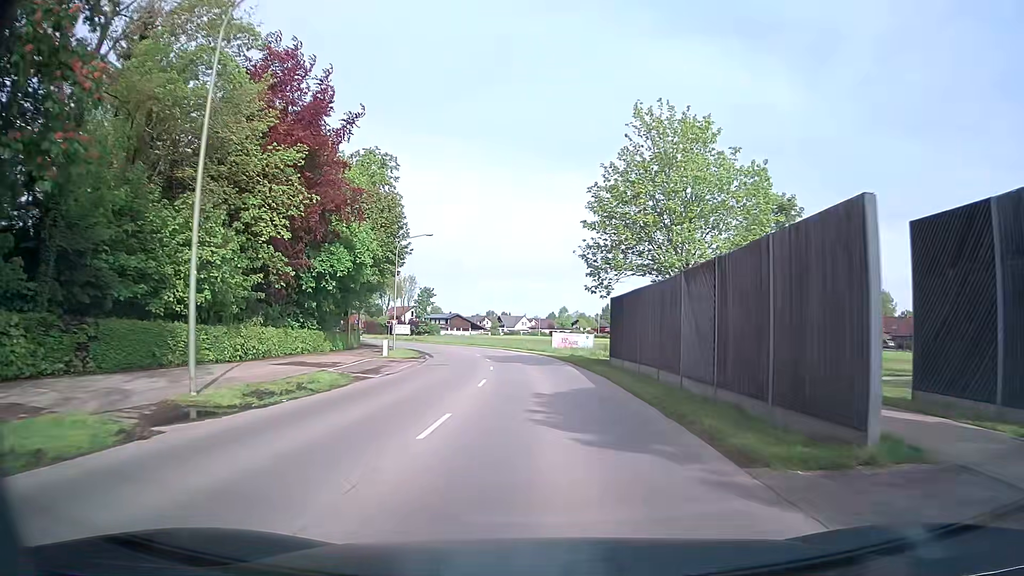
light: Day
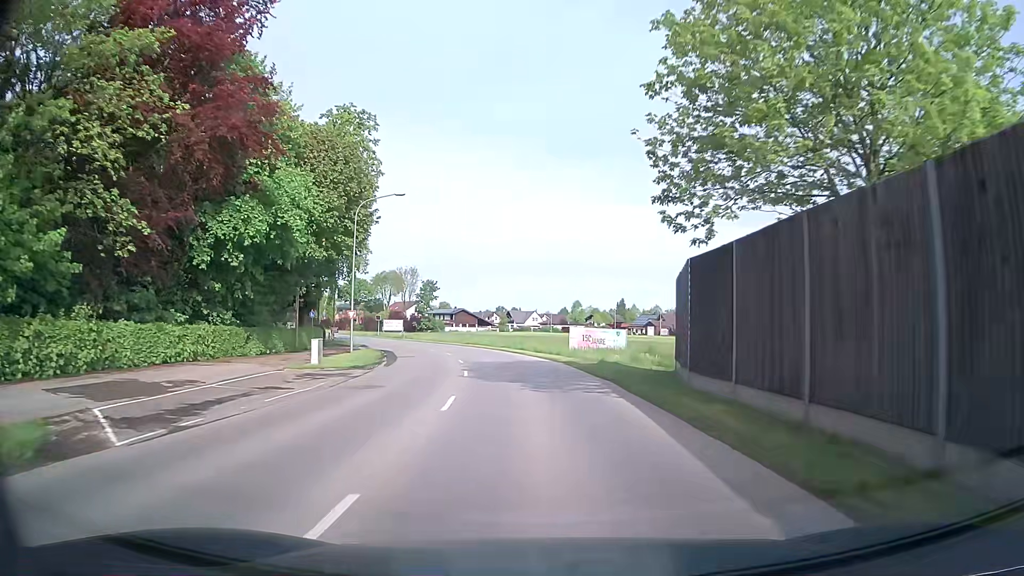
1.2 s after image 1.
(0.0, +15.3) m; 0°
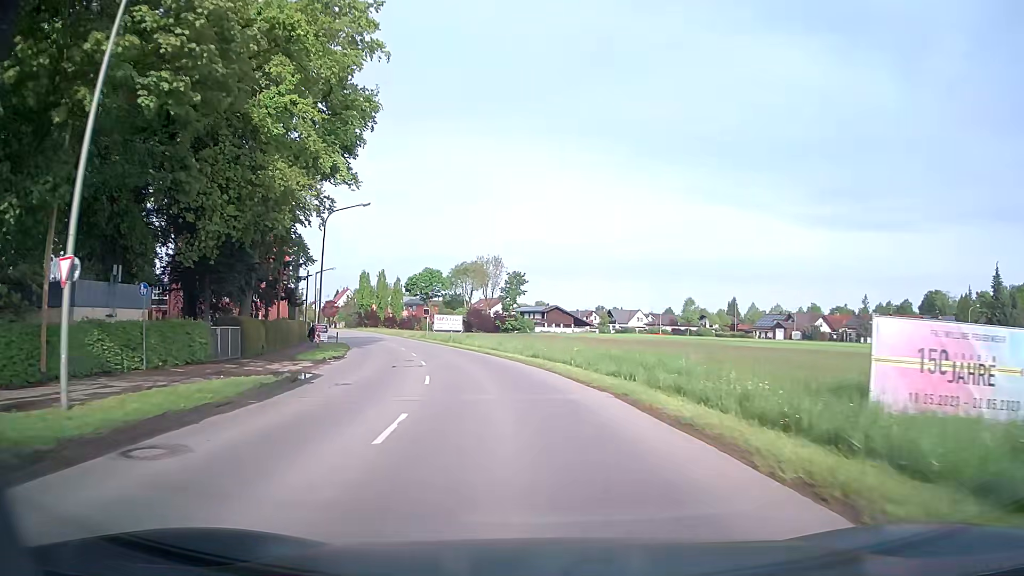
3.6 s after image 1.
(-1.8, +30.8) m; -8°
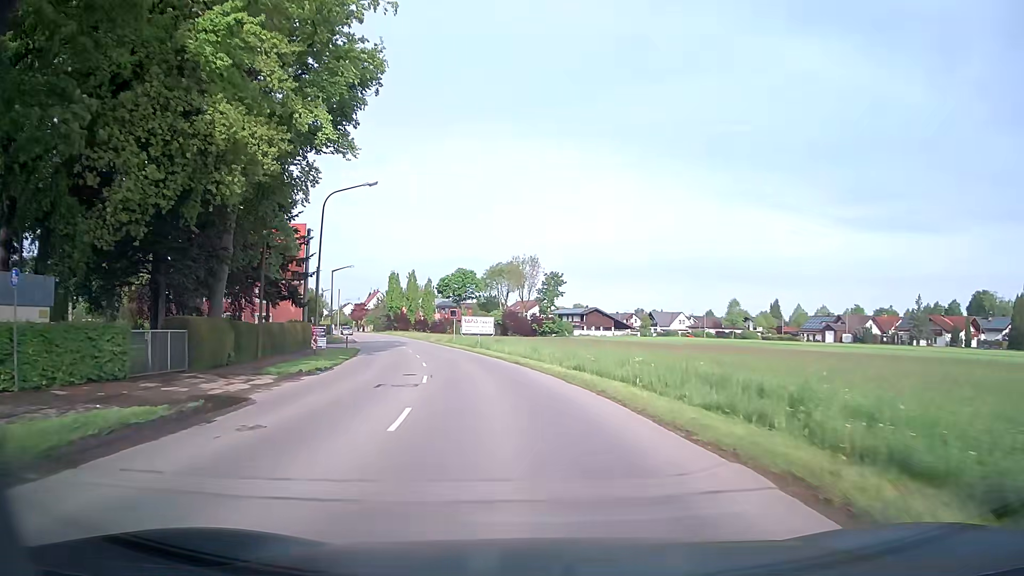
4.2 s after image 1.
(-0.2, +7.7) m; -3°
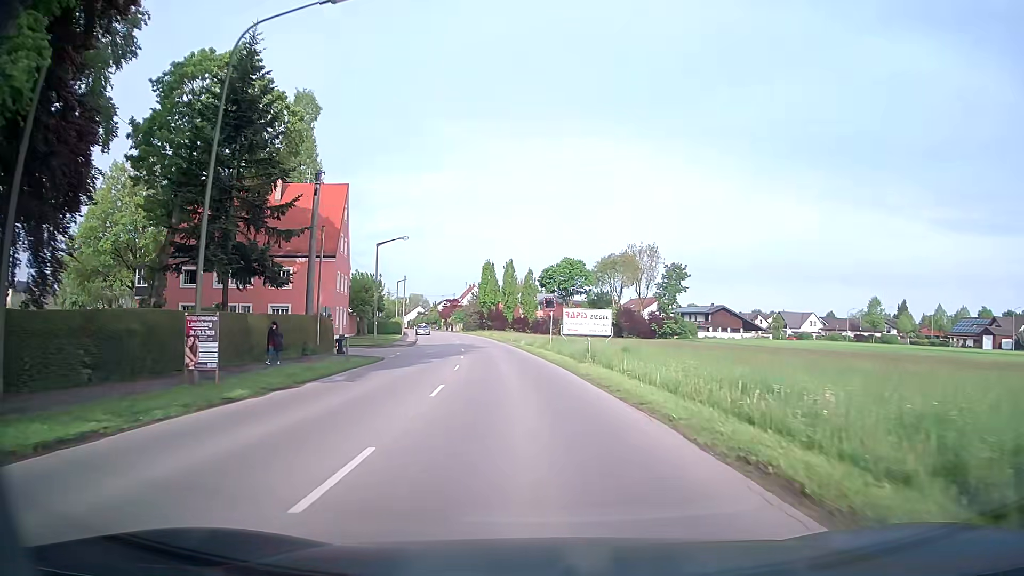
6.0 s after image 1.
(-2.0, +22.6) m; -9°
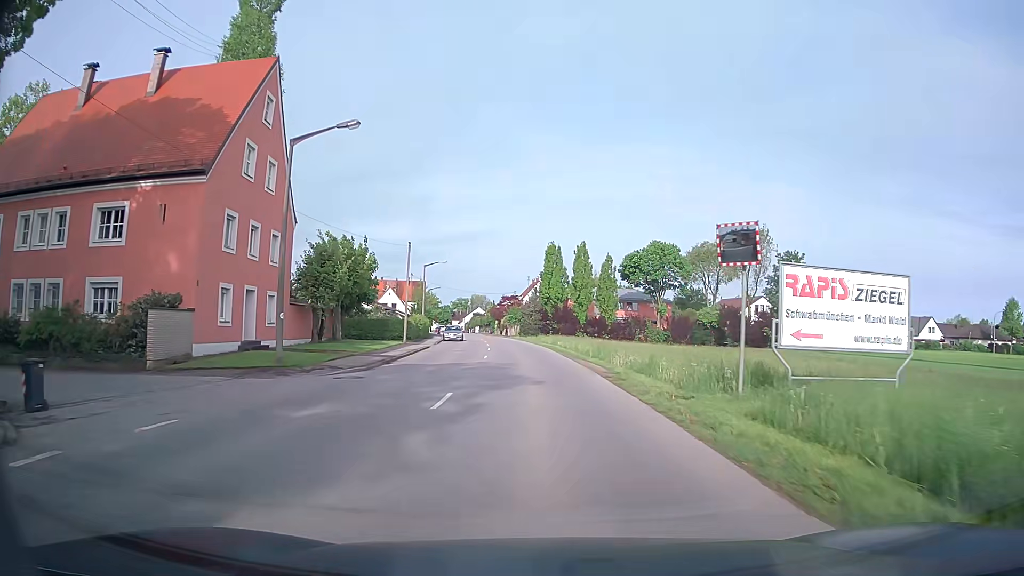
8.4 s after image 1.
(-1.8, +29.9) m; -6°
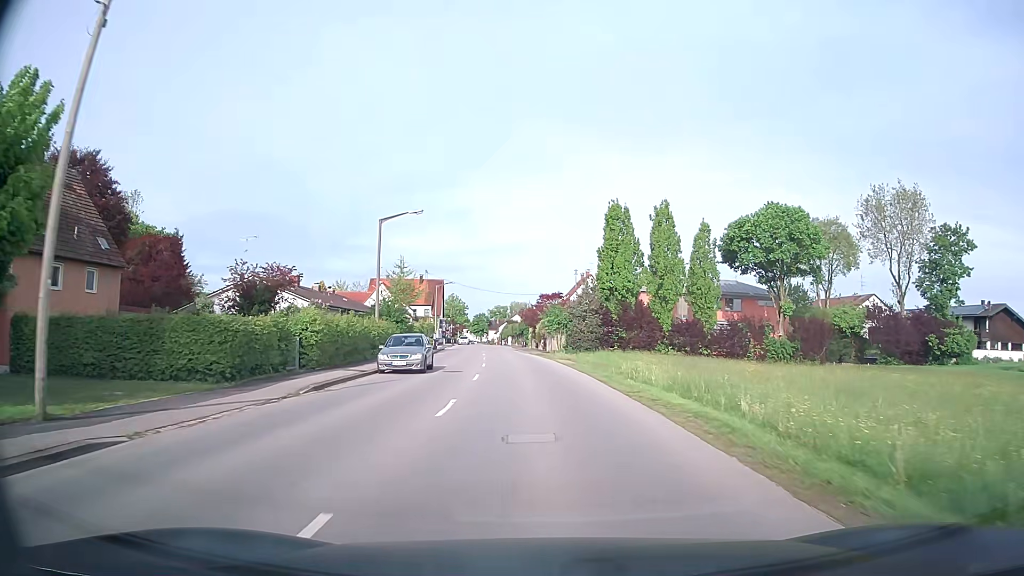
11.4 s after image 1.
(-1.4, +36.1) m; -4°
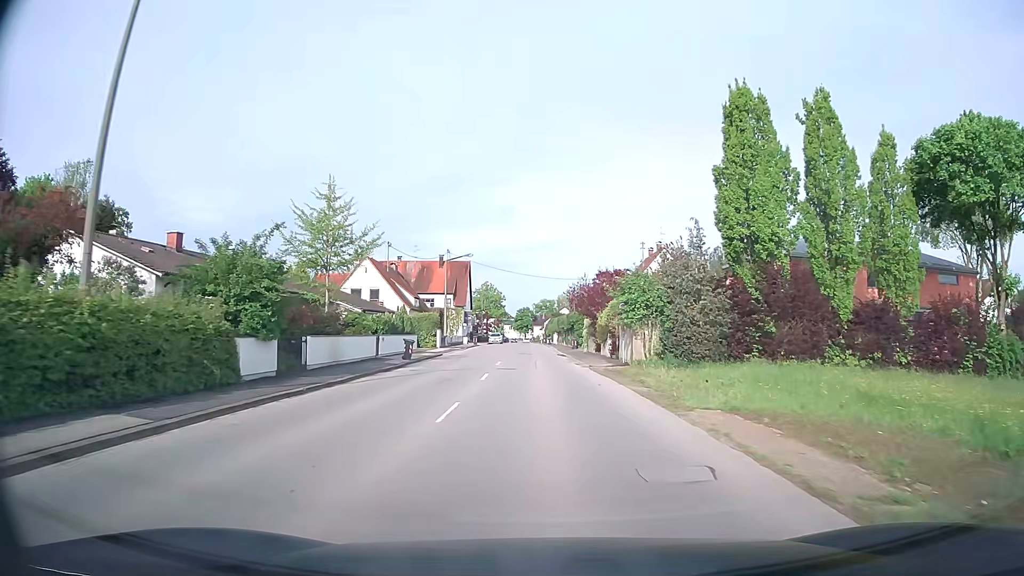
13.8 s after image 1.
(-0.8, +28.2) m; -4°
(0, +10) (0, +20) (-1, +30) (-1, +40) (-1, +50) (-1, +60) (-2, +70) (-2, +80) (-2, +90) (-3, +100) m
